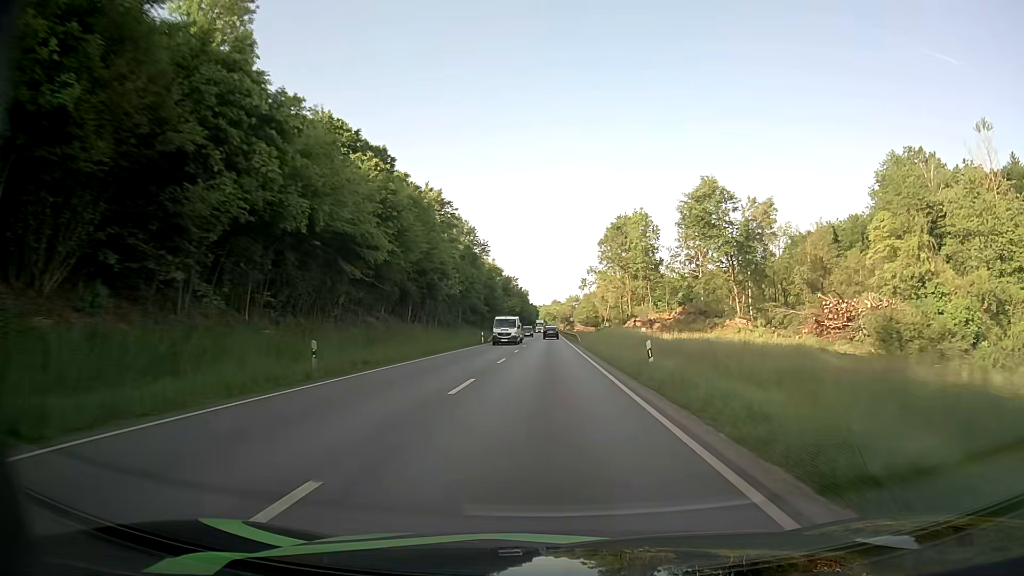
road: primary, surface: asphalt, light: Day
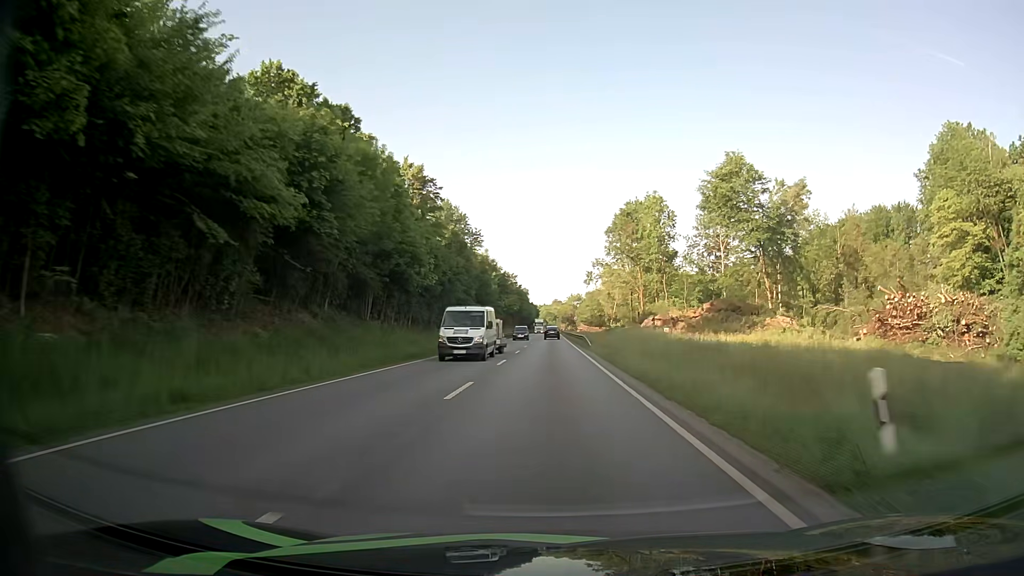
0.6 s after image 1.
(0.0, +13.1) m; 0°
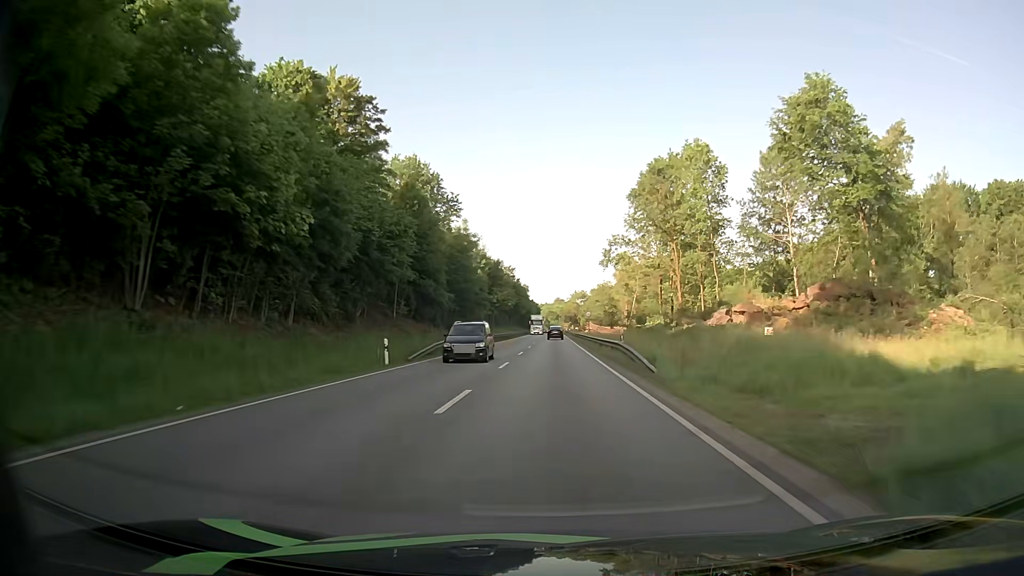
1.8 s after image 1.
(0.0, +26.2) m; 0°
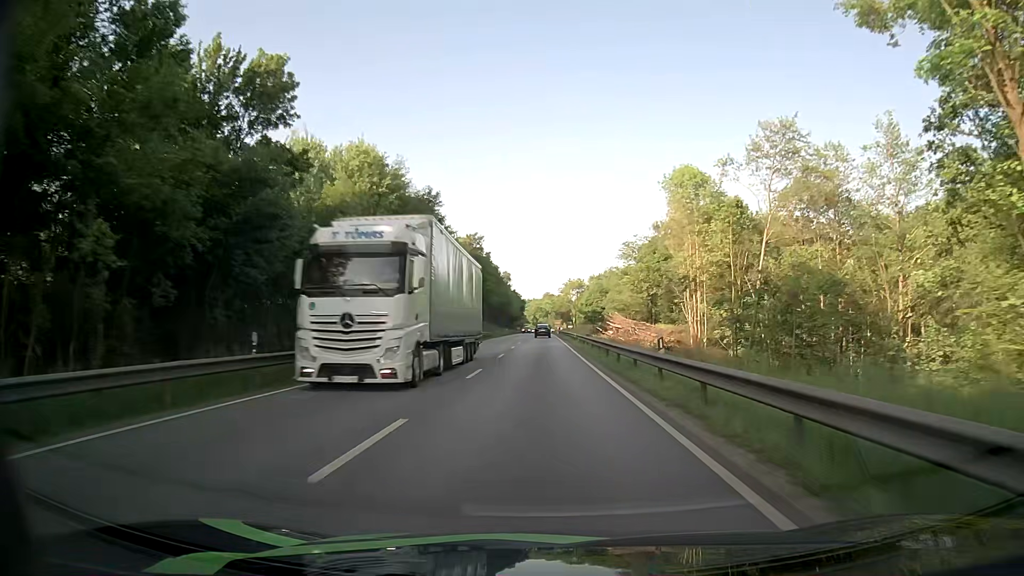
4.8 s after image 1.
(+0.7, +65.3) m; +1°
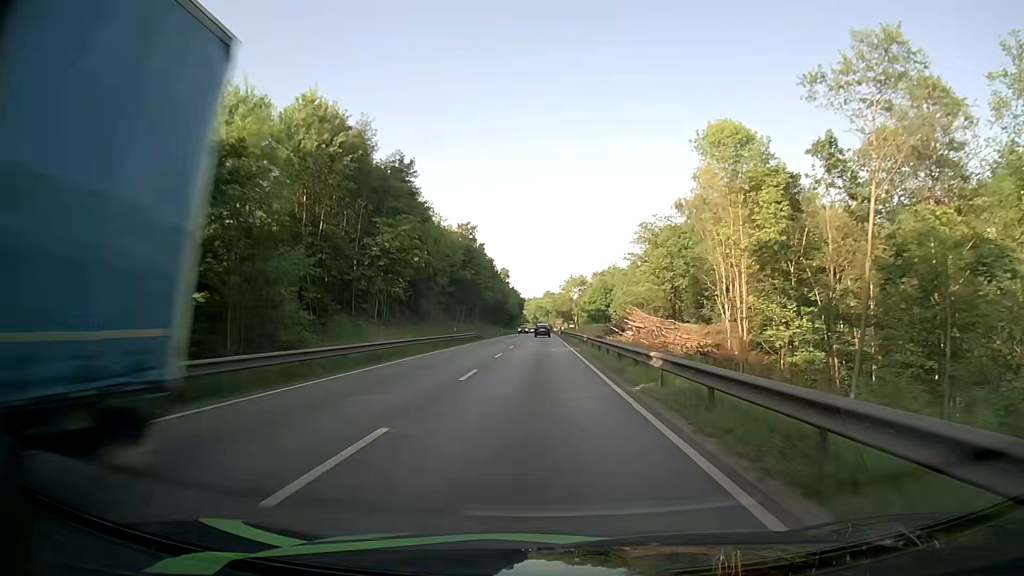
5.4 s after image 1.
(-0.1, +12.9) m; 0°
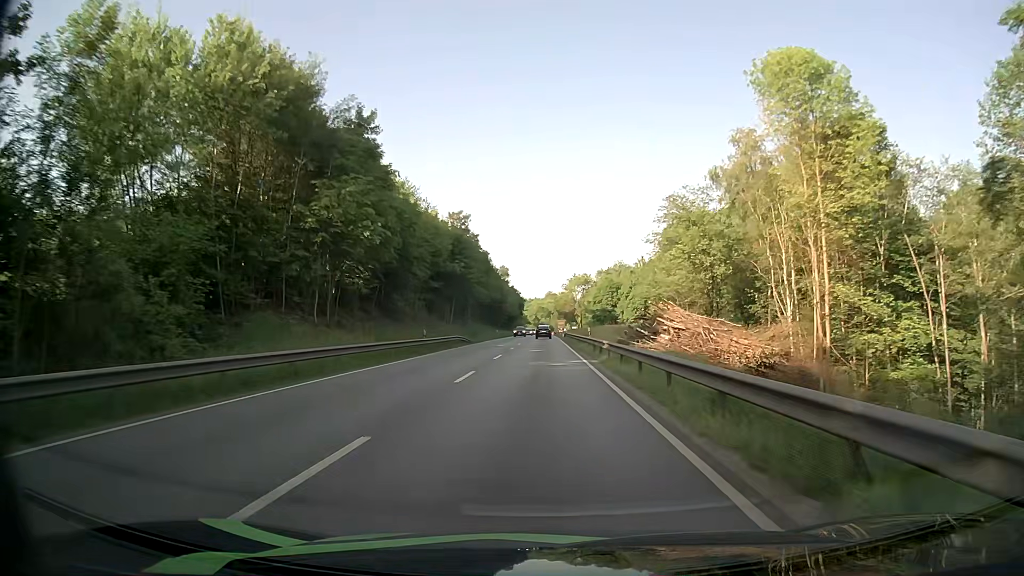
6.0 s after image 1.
(0.0, +12.8) m; 0°
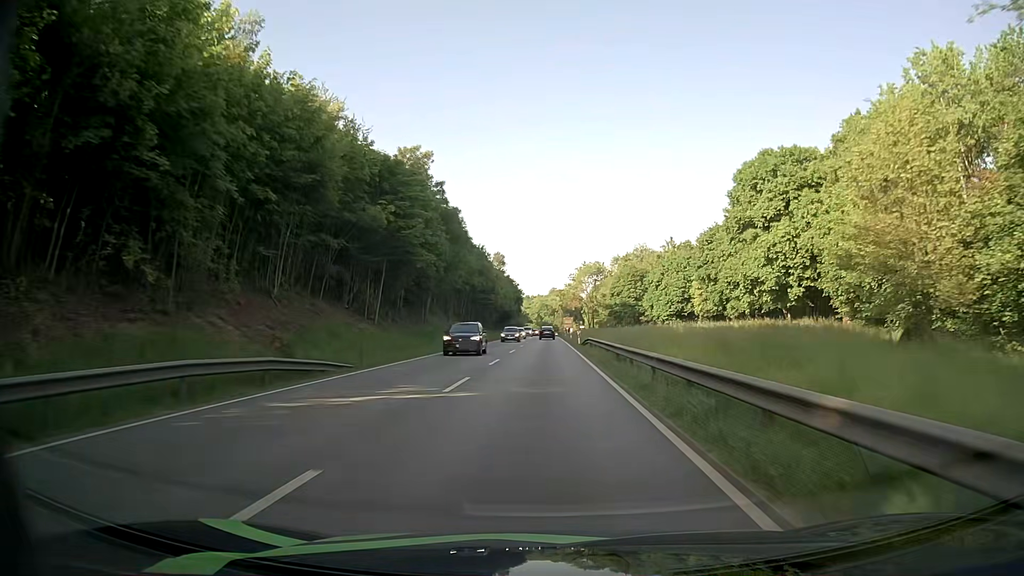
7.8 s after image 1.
(-0.2, +38.1) m; -1°
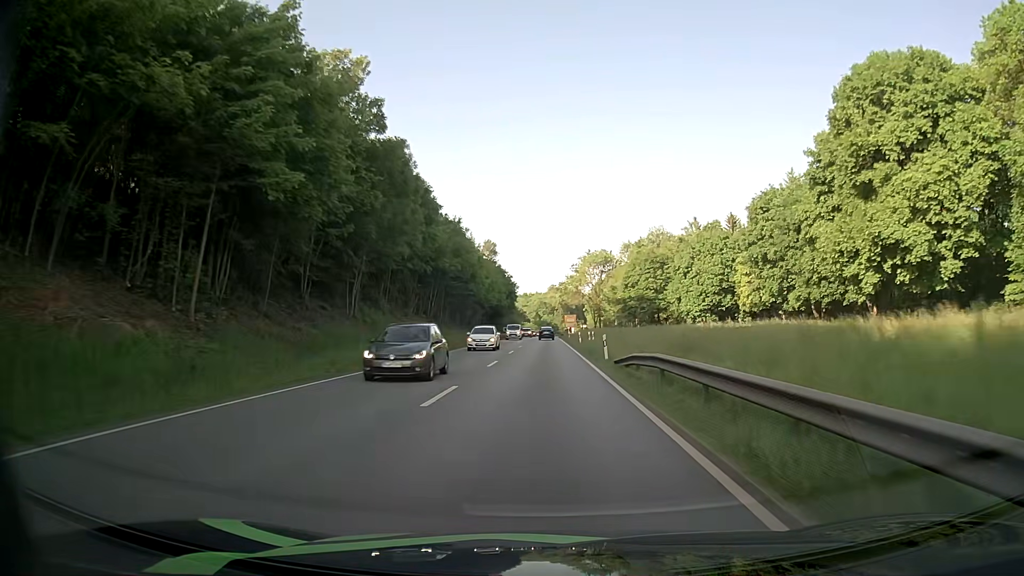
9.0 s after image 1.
(+0.1, +25.1) m; 0°
